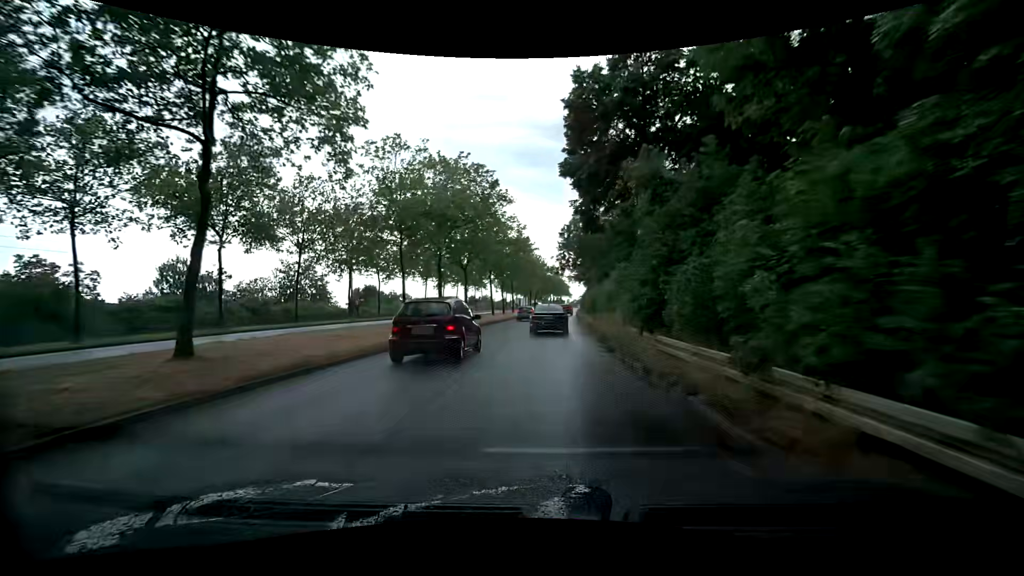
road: secondary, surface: asphalt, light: Day
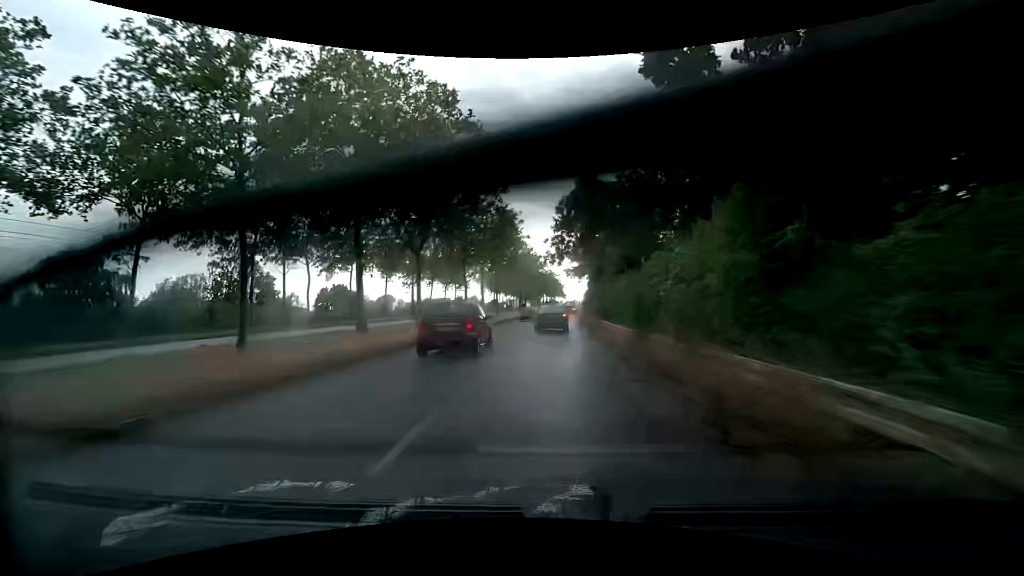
(+0.1, +15.1) m; +1°
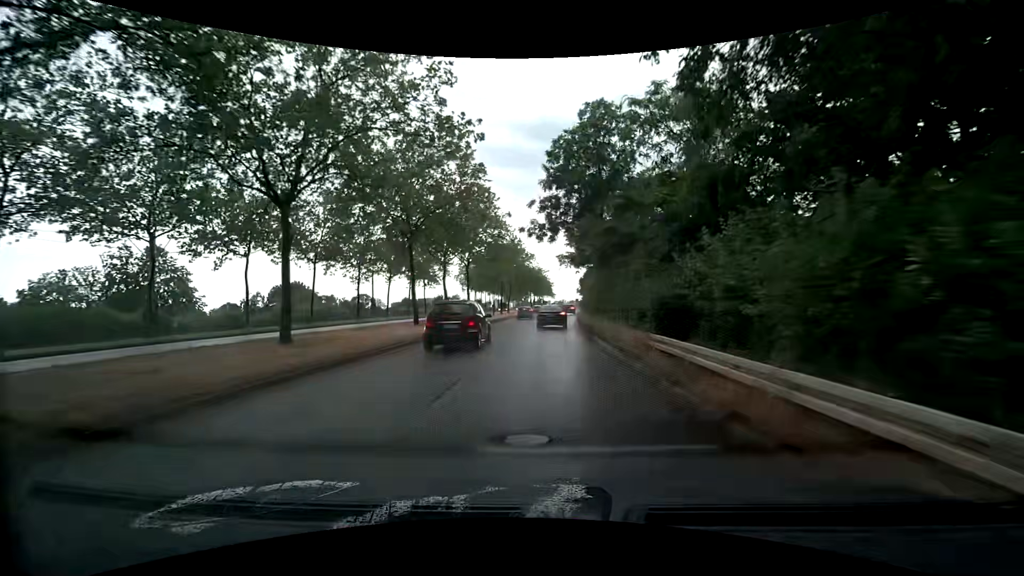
(+0.2, +15.0) m; +1°
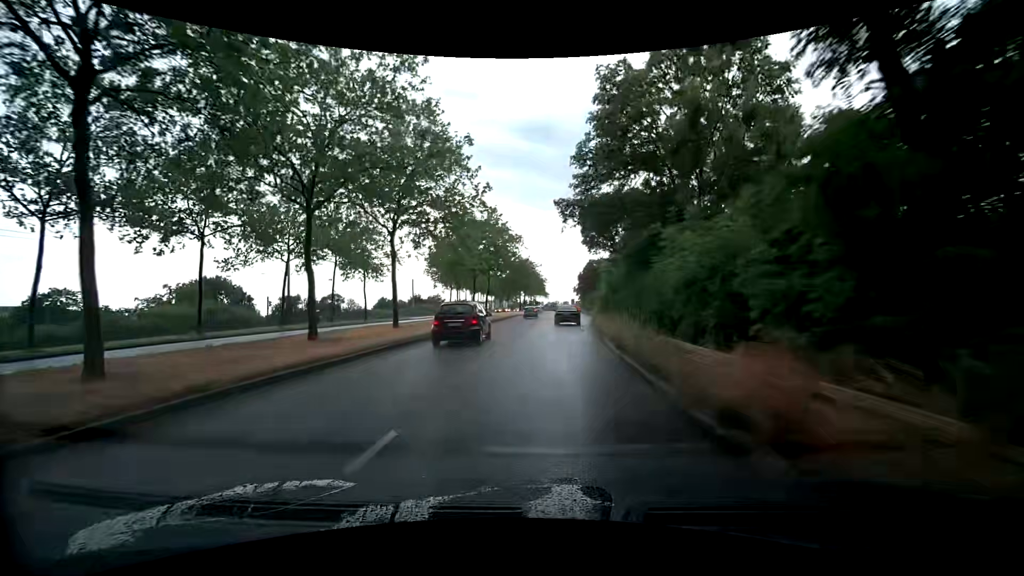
(+0.4, +22.3) m; +3°
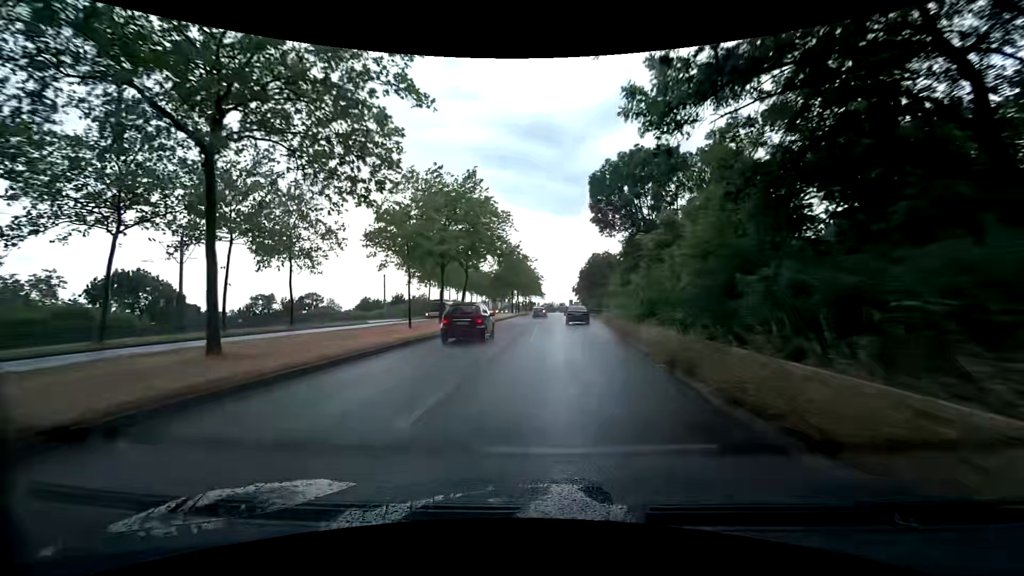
(-0.3, +14.9) m; -1°
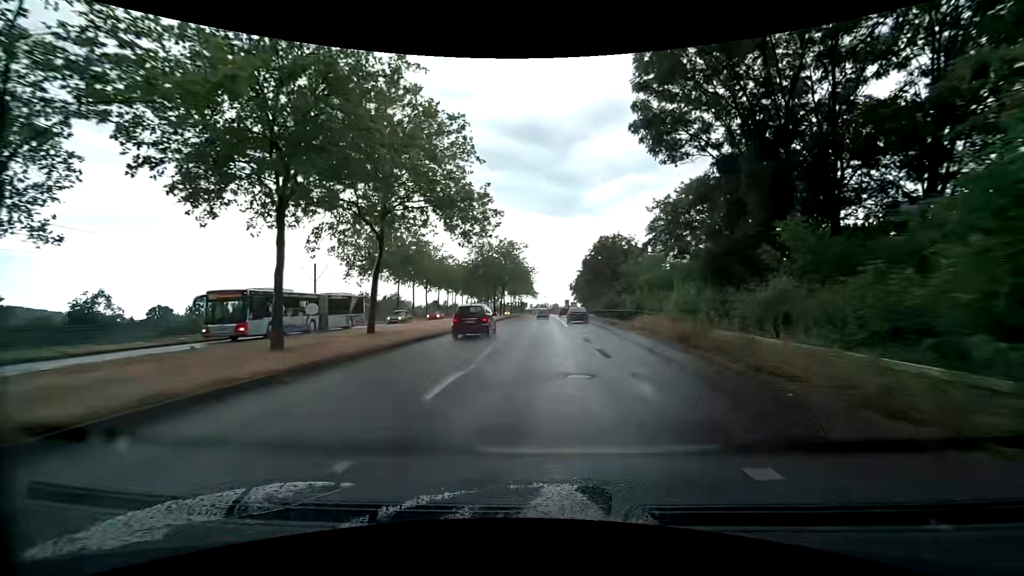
(+0.3, +22.3) m; +1°
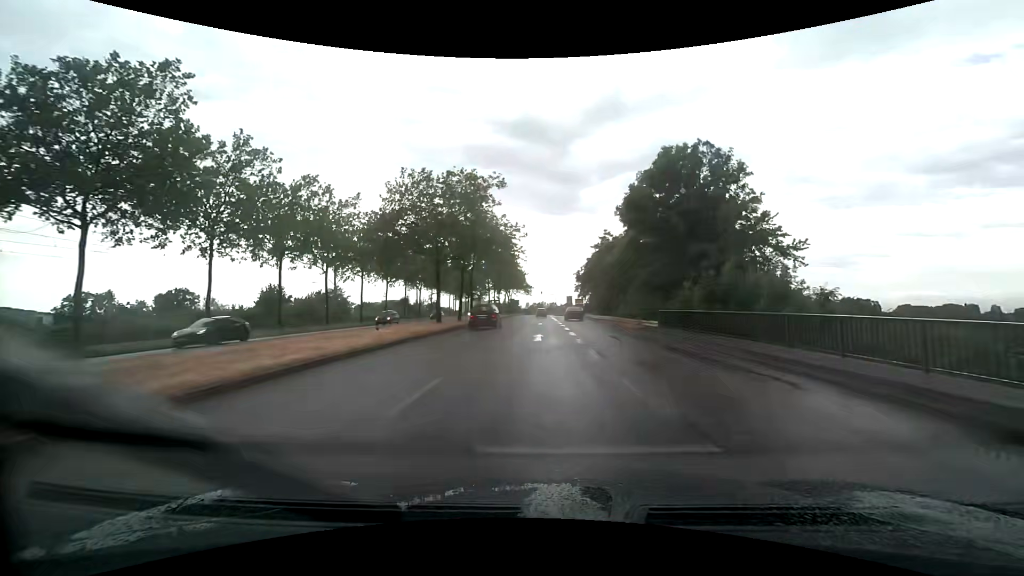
(-0.2, +37.2) m; 0°
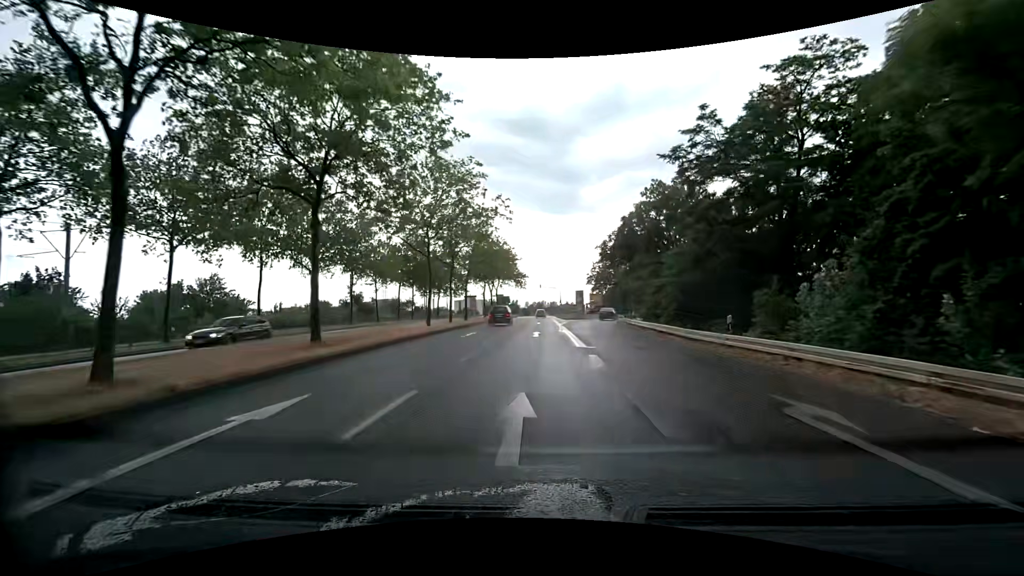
(-0.1, +37.3) m; +1°
(0, +10) (0, +20) (0, +30) (-1, +40) (-1, +50) (-1, +60) (-1, +70) (-1, +80) (-2, +90) (-2, +100) m
